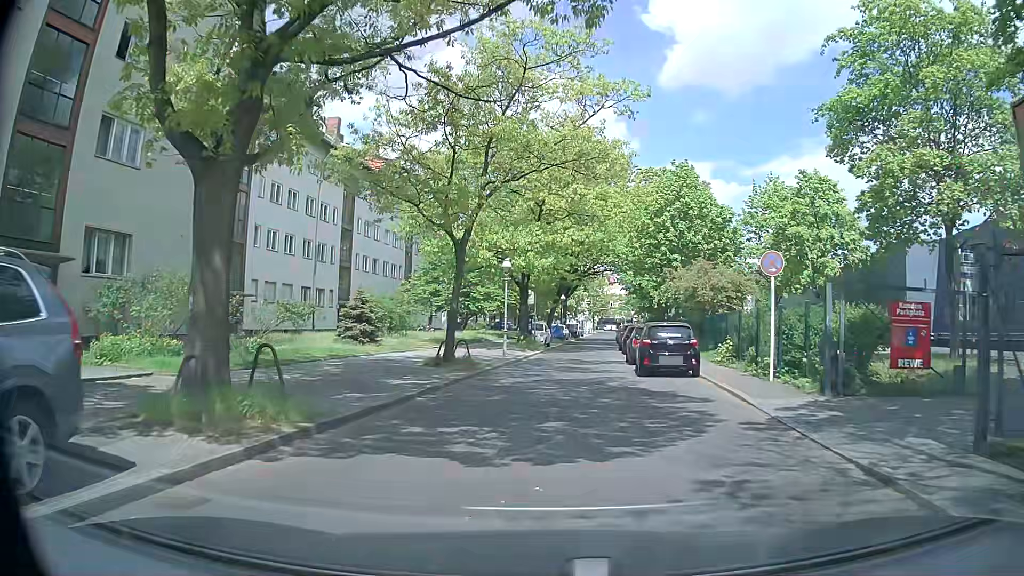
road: residential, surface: asphalt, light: Day
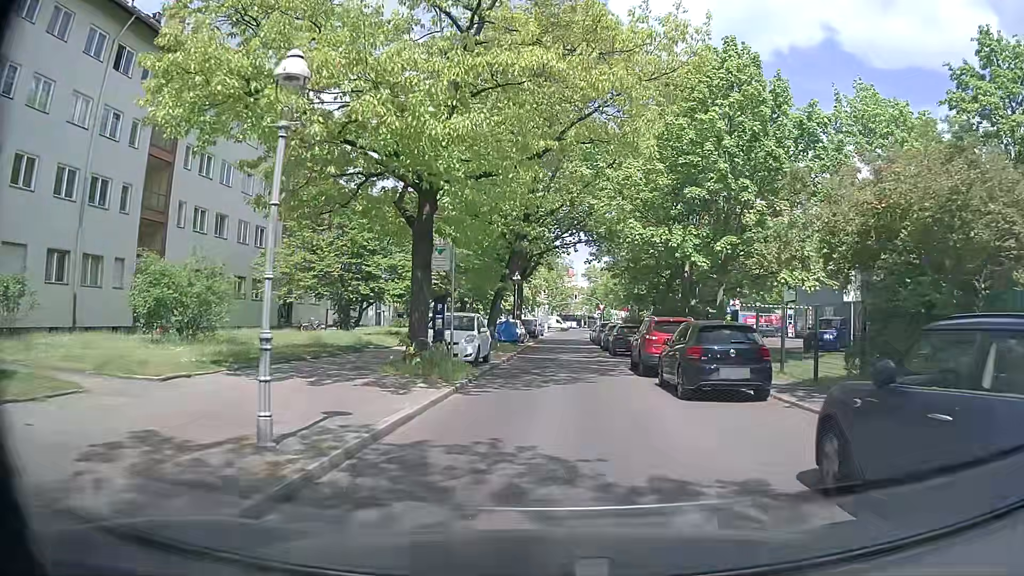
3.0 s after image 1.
(+0.4, +21.9) m; +3°
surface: concrete
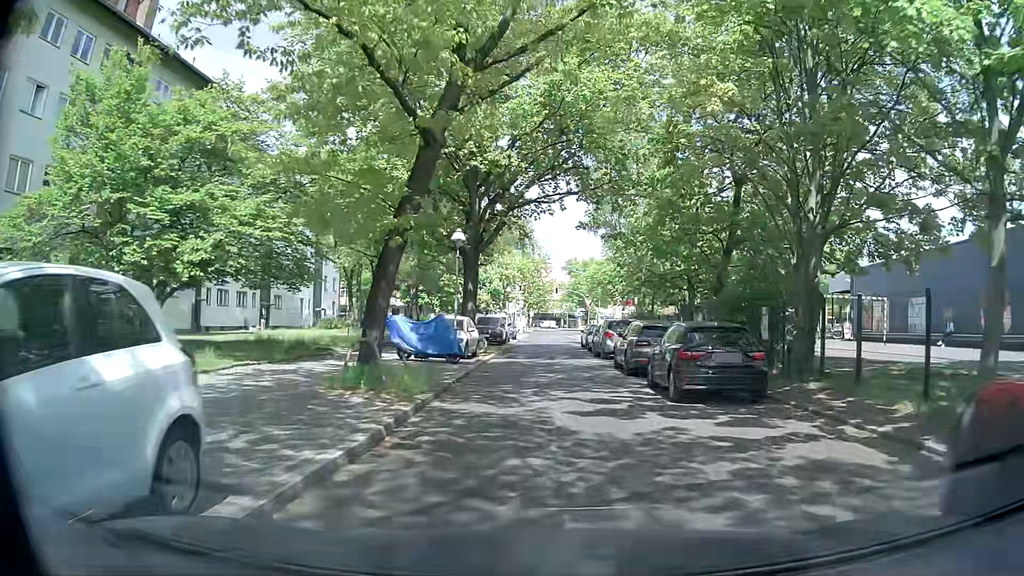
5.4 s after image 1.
(+0.6, +17.8) m; +3°
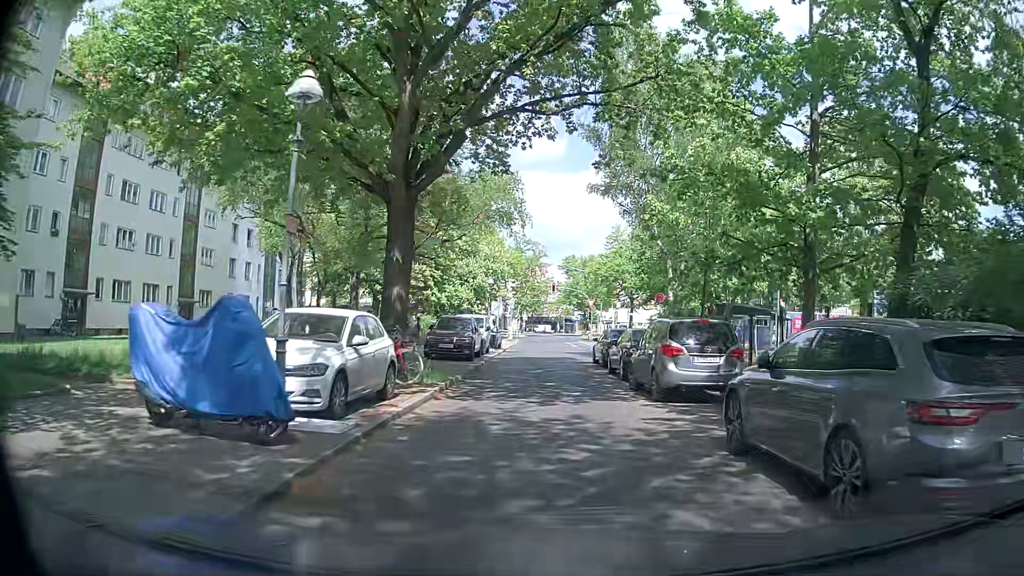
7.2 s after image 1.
(-0.1, +13.5) m; -1°
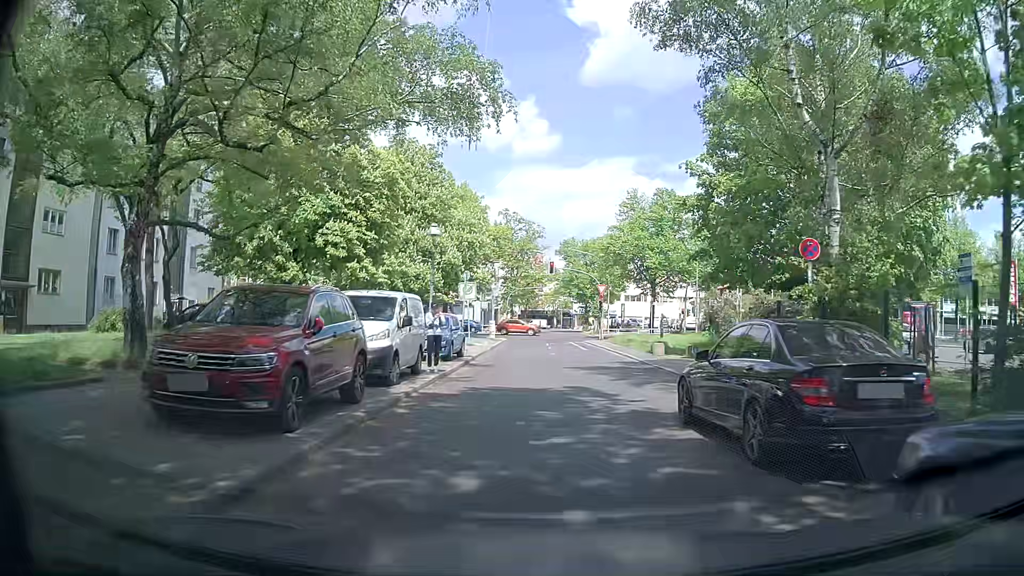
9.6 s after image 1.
(+0.4, +18.1) m; +1°
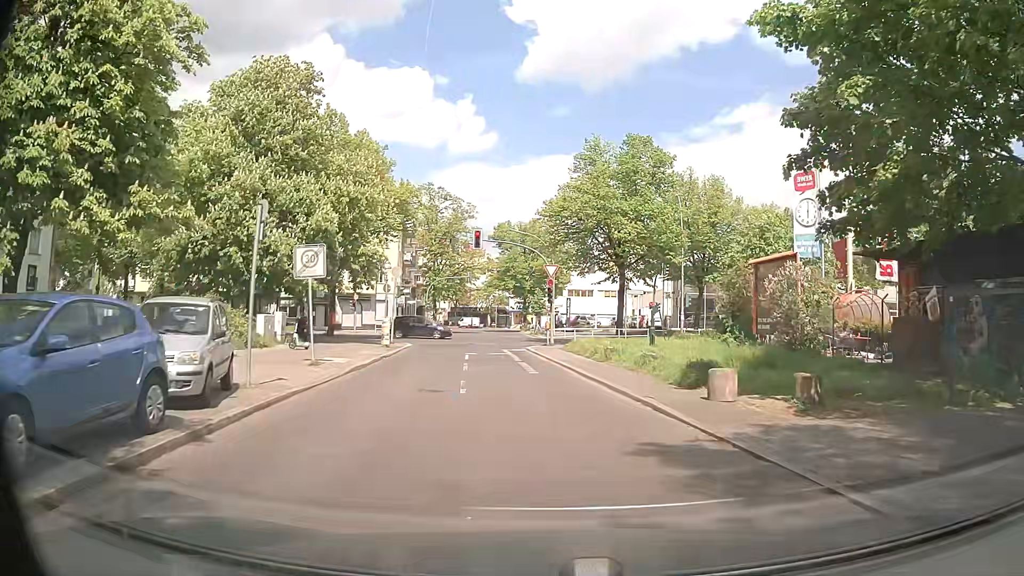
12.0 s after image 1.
(+0.8, +17.0) m; +4°
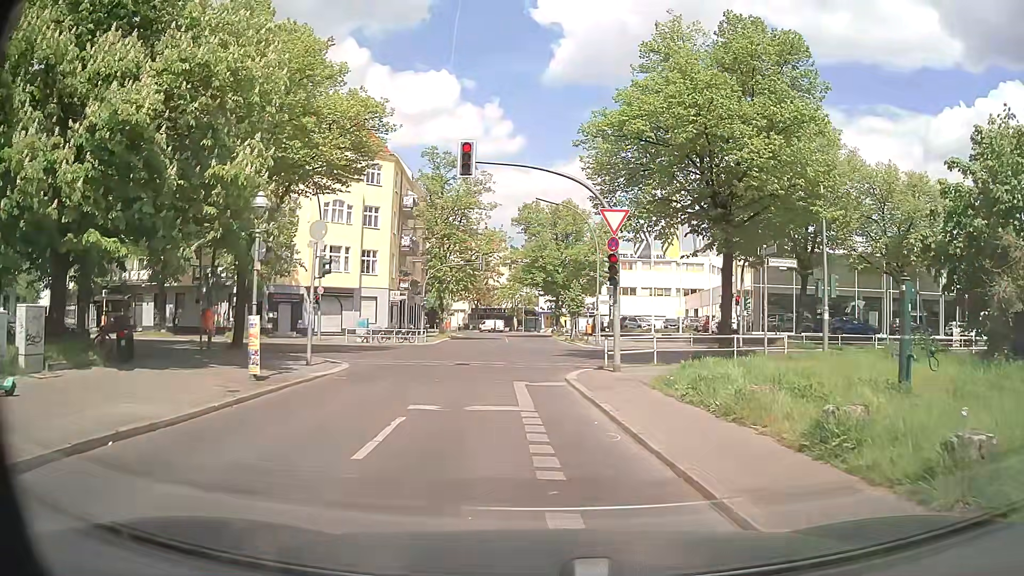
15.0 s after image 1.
(+0.1, +17.9) m; 0°
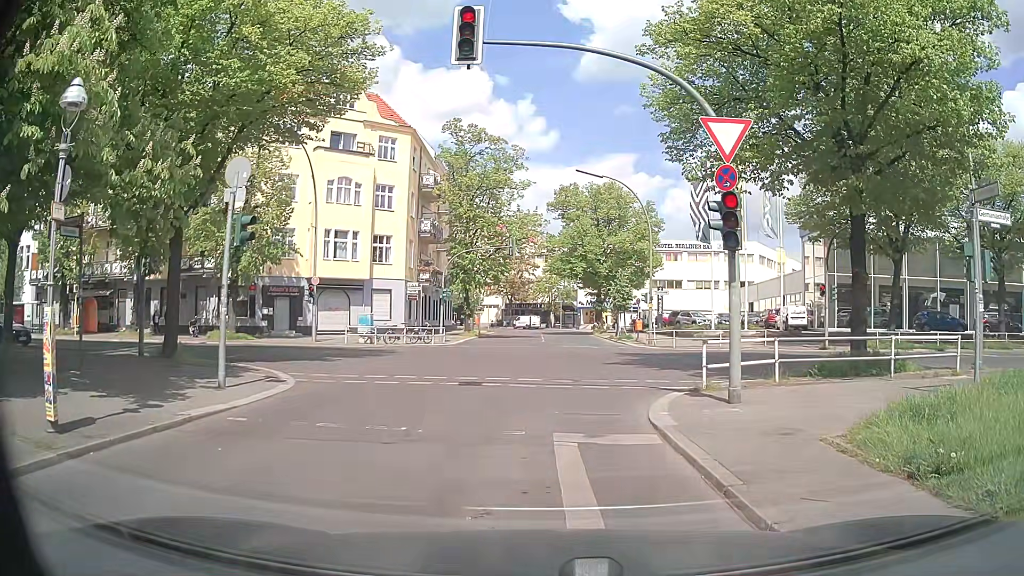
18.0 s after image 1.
(-0.3, +7.3) m; -2°
(0, +10) (0, +20) (0, +30) (+1, +40) (+1, +50) (+1, +60) (0, +70) (0, +80) (-2, +90) (-7, +99) m
